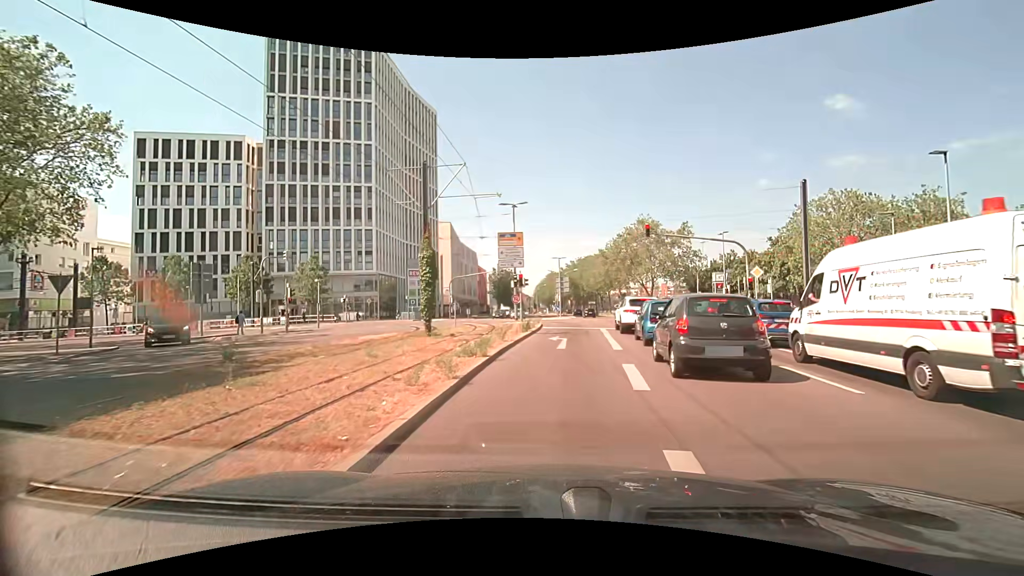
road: secondary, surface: asphalt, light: Day
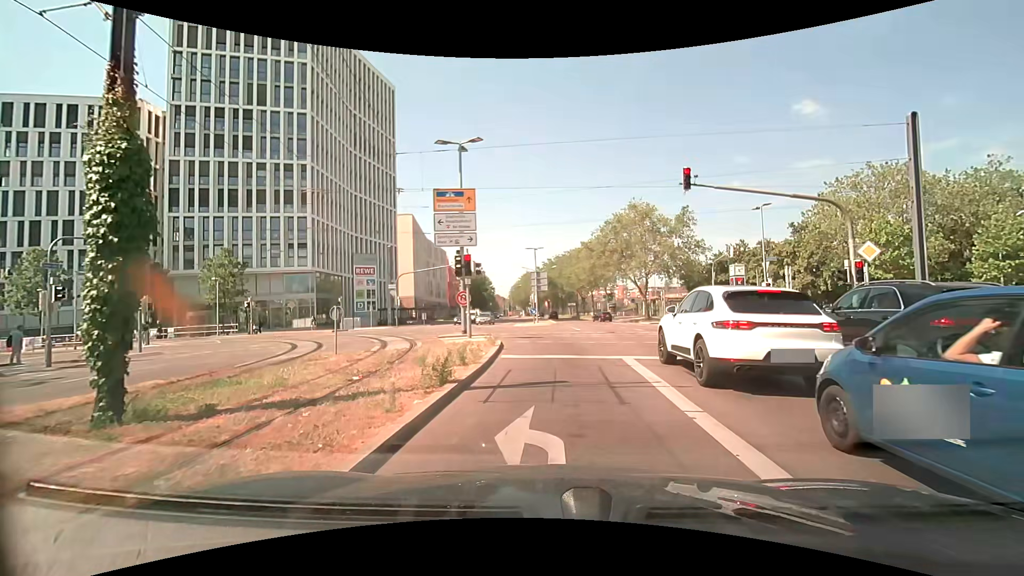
(+0.1, +13.4) m; +2°
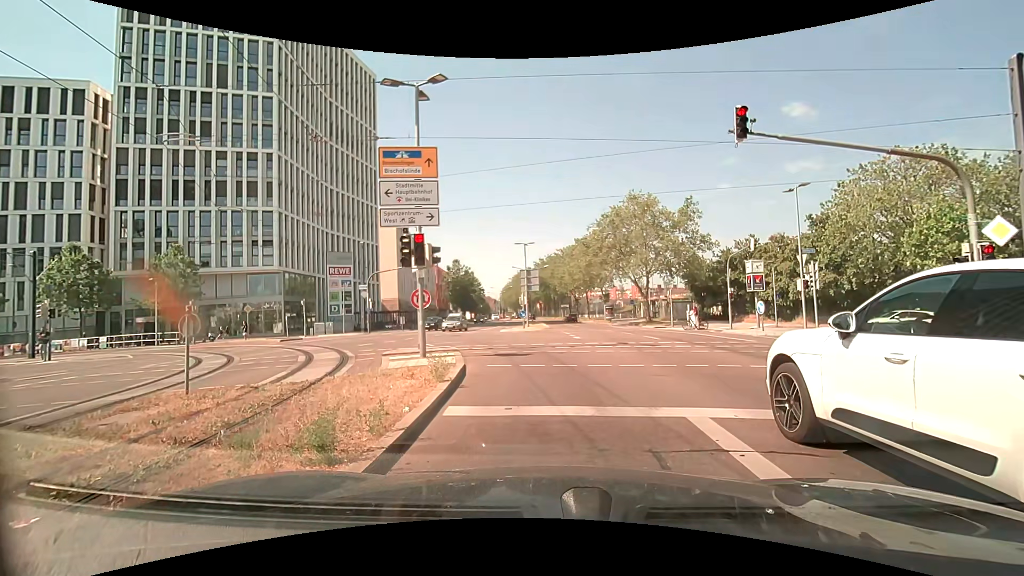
(0.0, +5.5) m; +1°
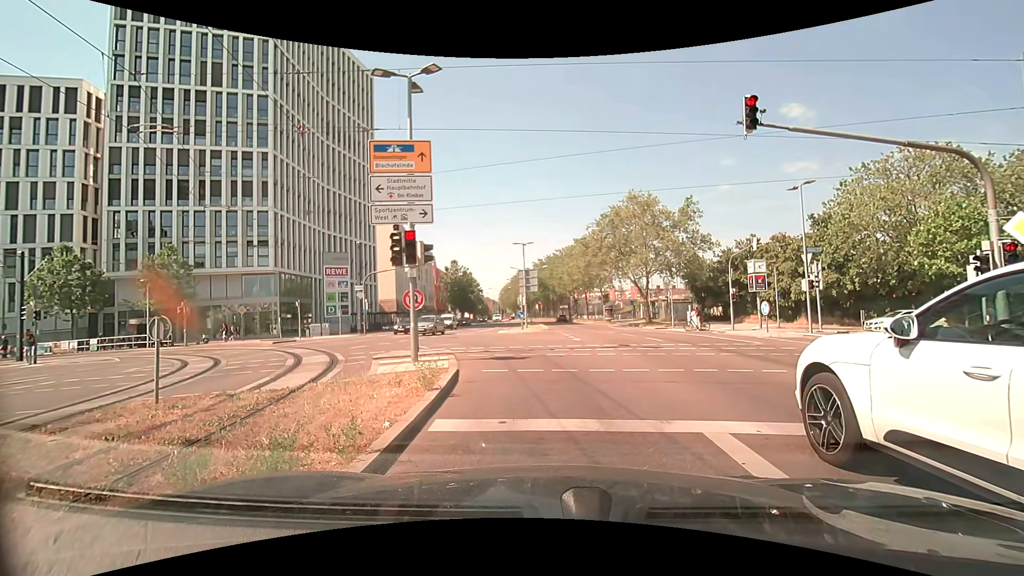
(0.0, +0.6) m; 0°
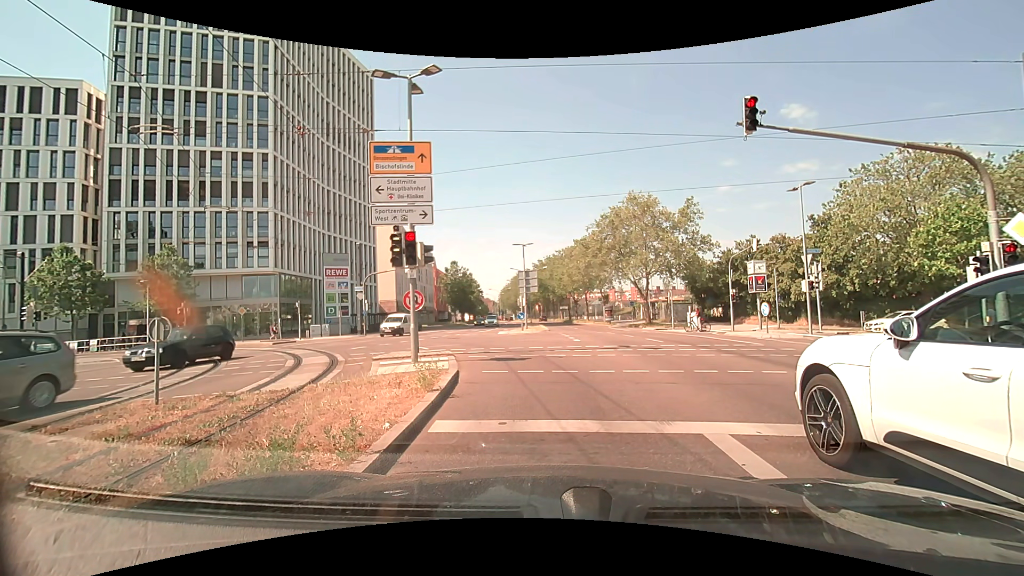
(0.0, +0.1) m; 0°
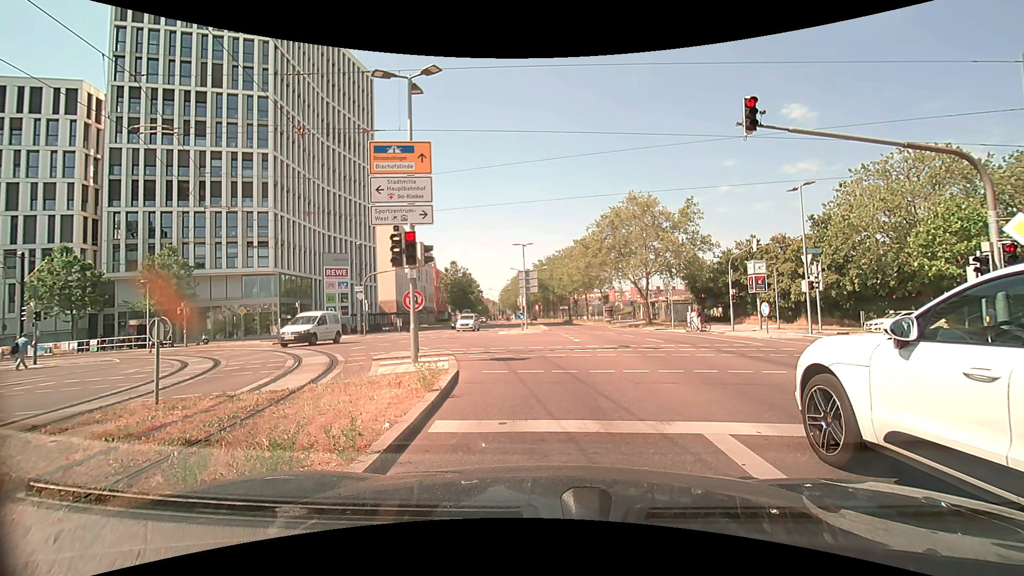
(0.0, 0.0) m; 0°
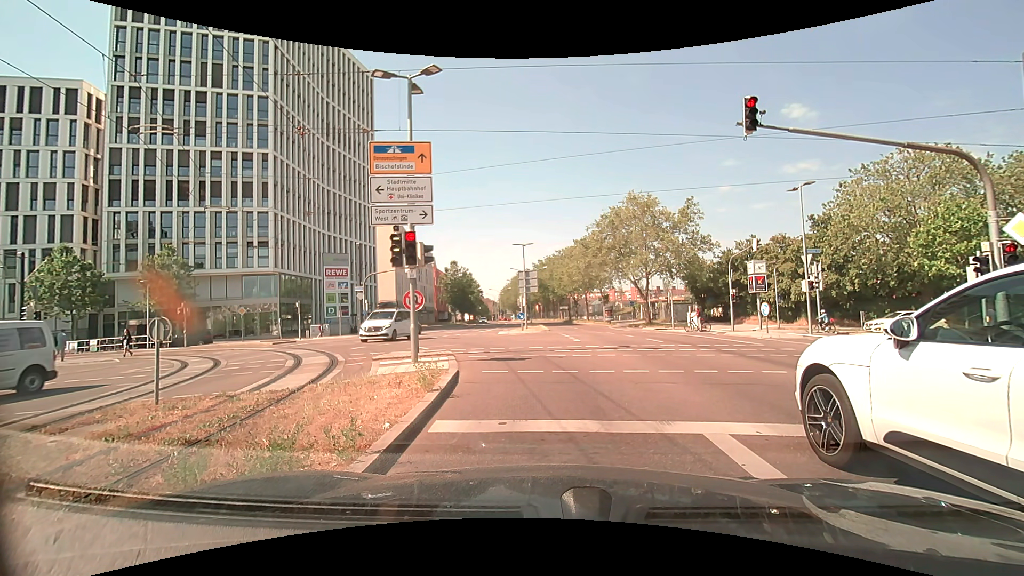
(0.0, 0.0) m; 0°
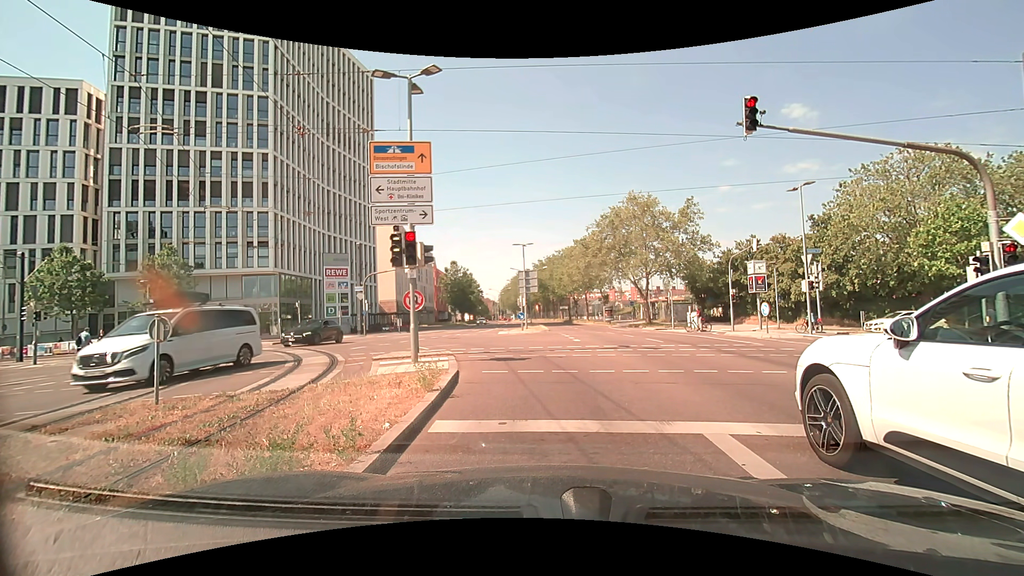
(0.0, 0.0) m; 0°
